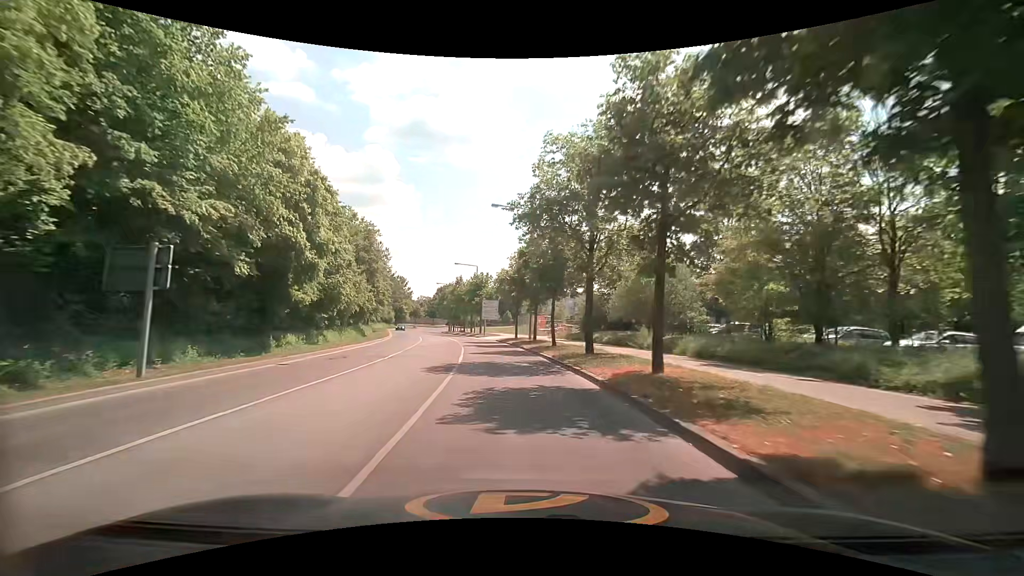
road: tertiary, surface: asphalt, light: Day
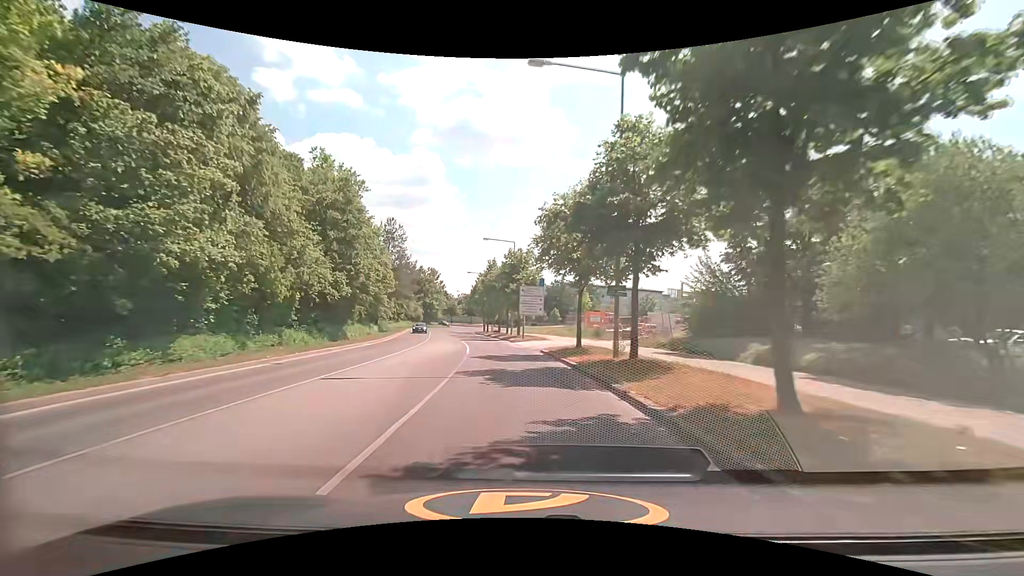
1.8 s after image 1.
(-1.0, +20.8) m; -5°
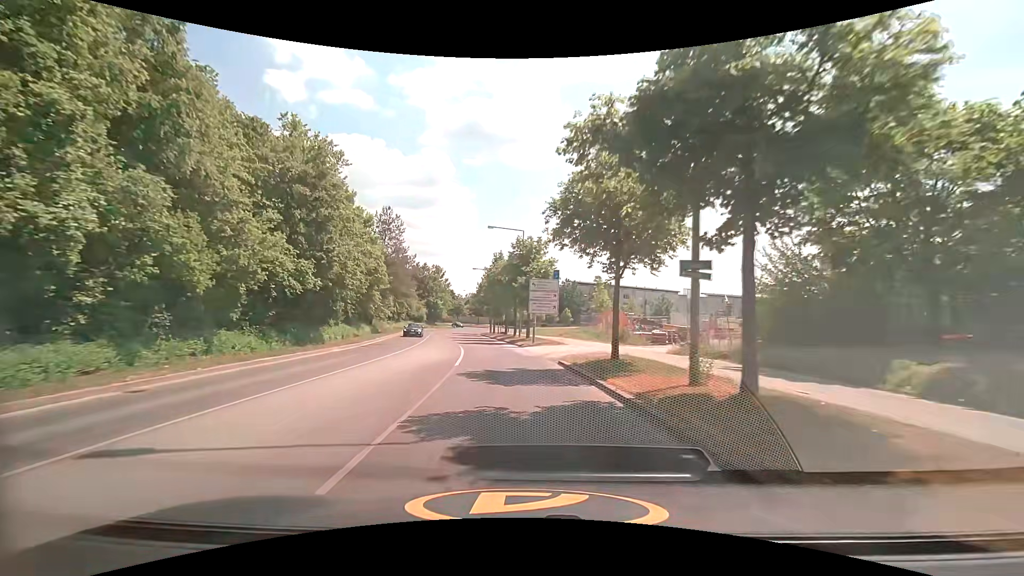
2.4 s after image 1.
(0.0, +6.9) m; -1°
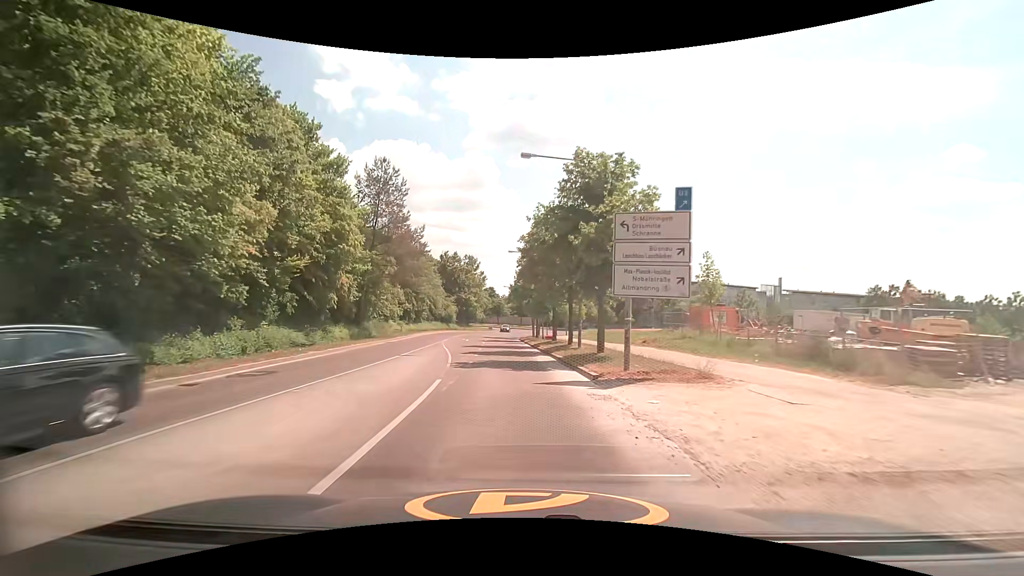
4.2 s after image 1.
(-0.8, +19.8) m; -5°
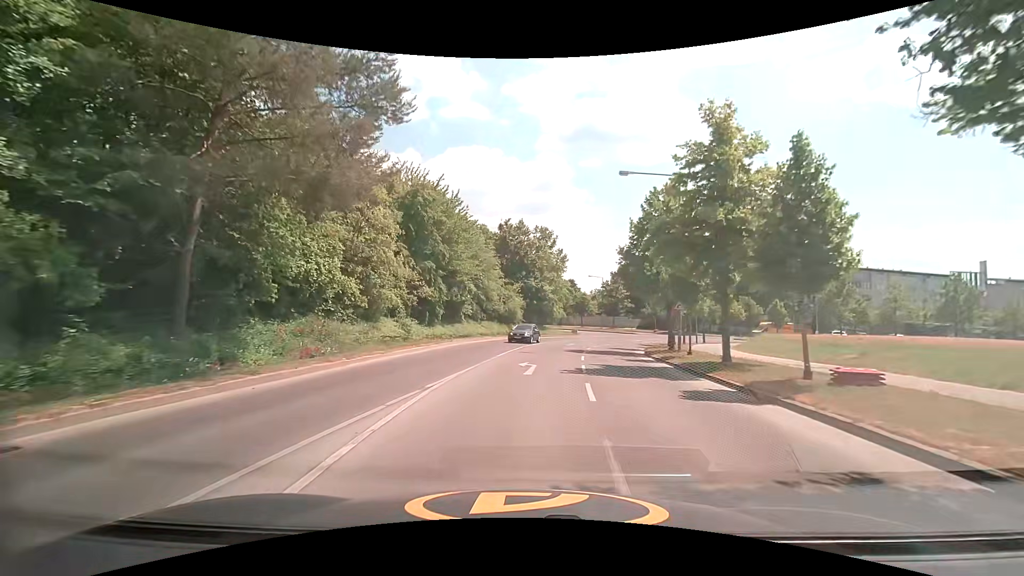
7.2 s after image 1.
(-3.1, +30.8) m; -9°
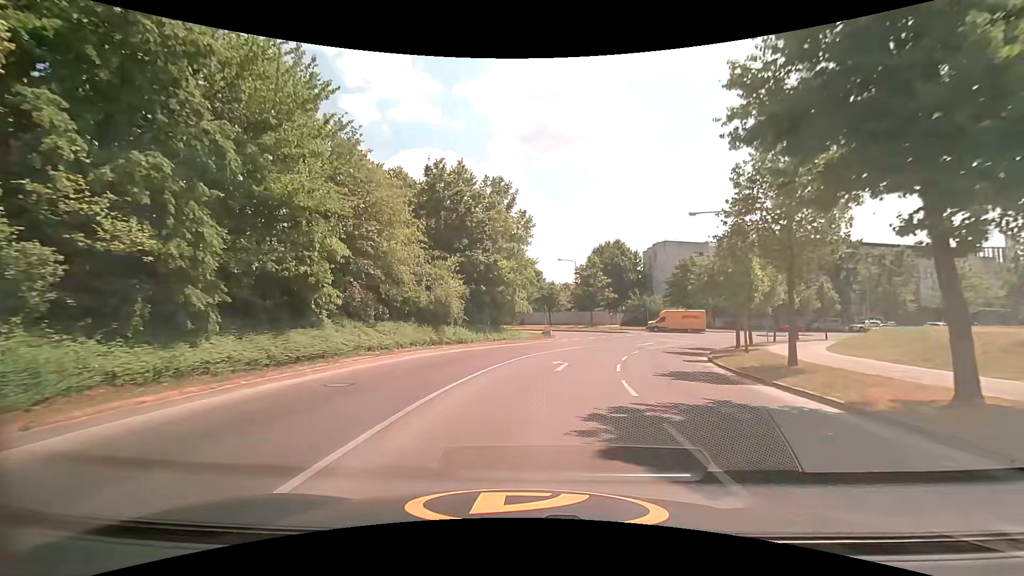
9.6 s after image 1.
(+0.8, +23.5) m; +4°
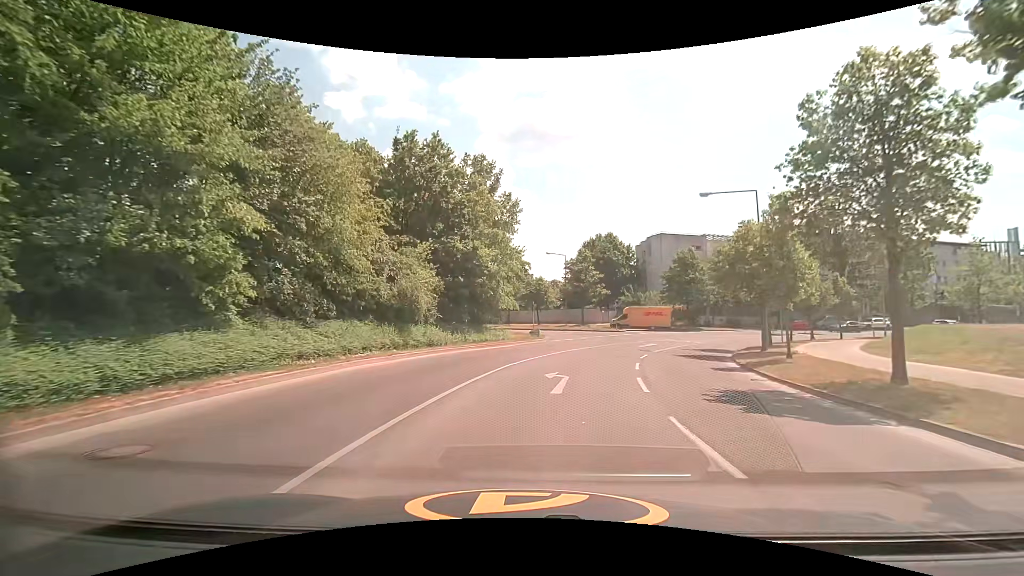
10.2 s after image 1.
(+0.1, +5.5) m; +1°
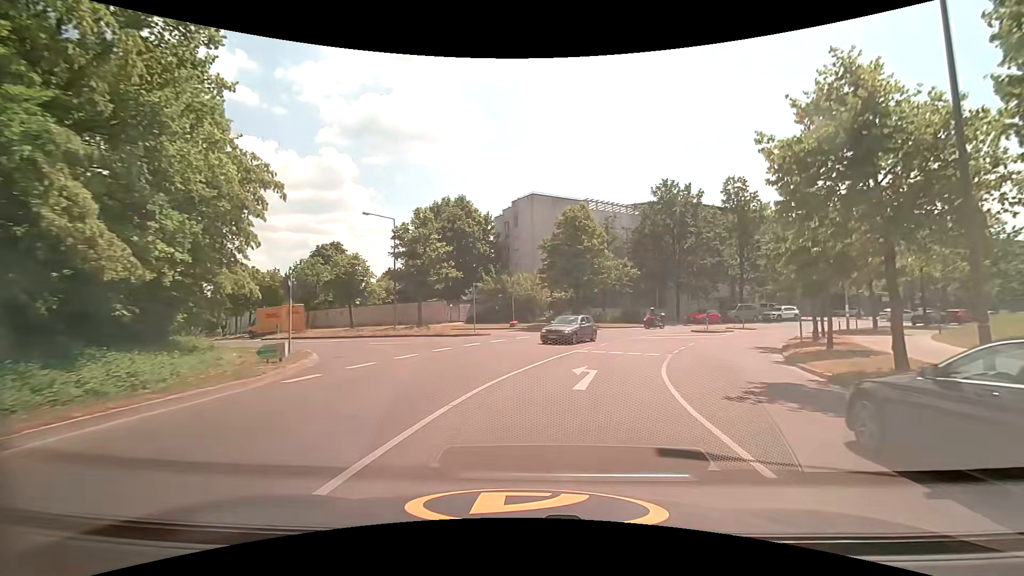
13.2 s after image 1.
(+3.2, +24.6) m; +18°
(+1, +10) (+3, +20) (+4, +29) (-2, +37) (-11, +42) (-20, +46) (-28, +51) (-36, +58) (-43, +65) (-50, +72) m
